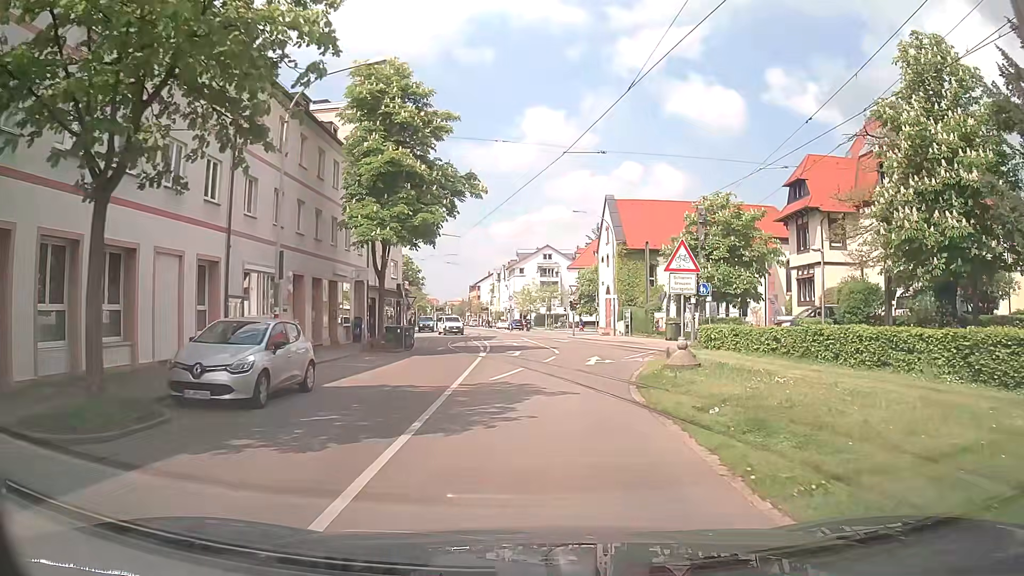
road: residential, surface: asphalt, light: Day
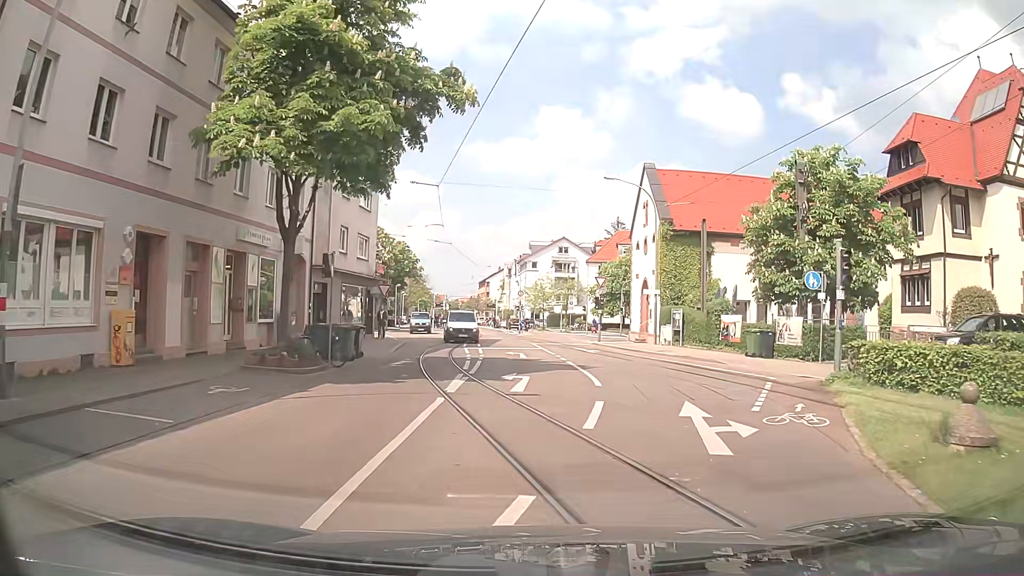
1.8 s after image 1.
(-0.1, +12.8) m; -1°
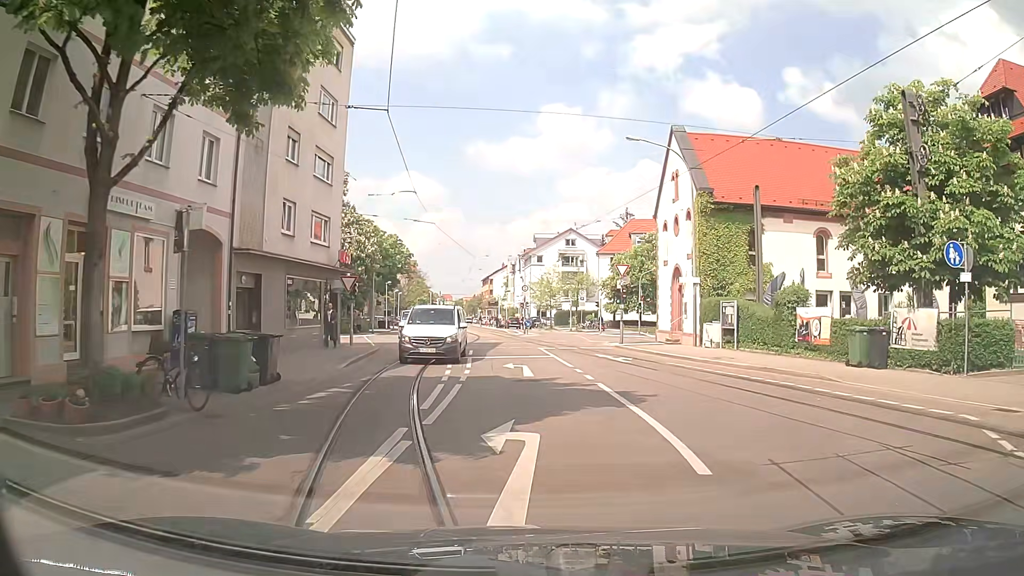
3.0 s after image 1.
(+0.1, +8.3) m; 0°
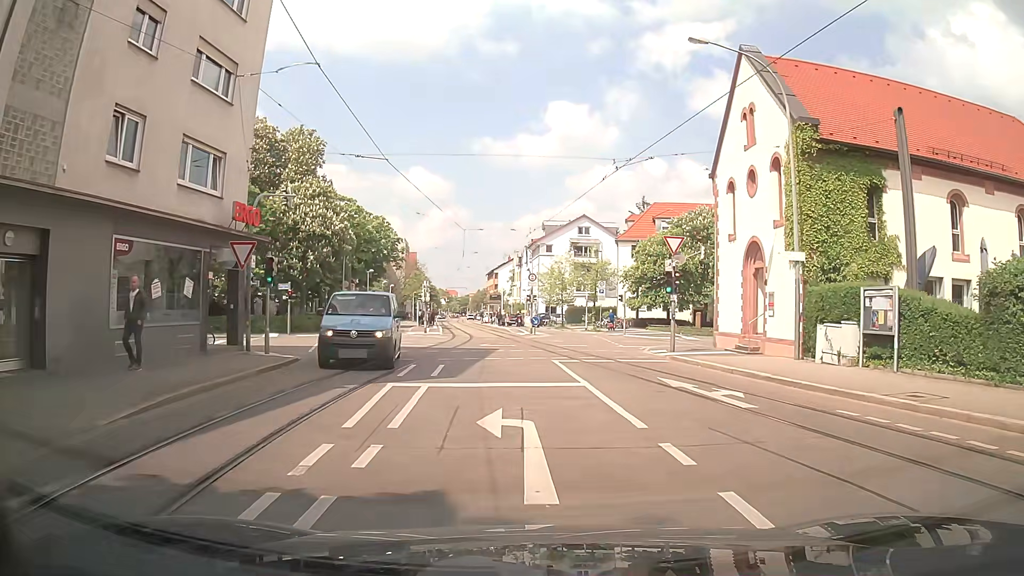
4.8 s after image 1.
(0.0, +11.5) m; -1°
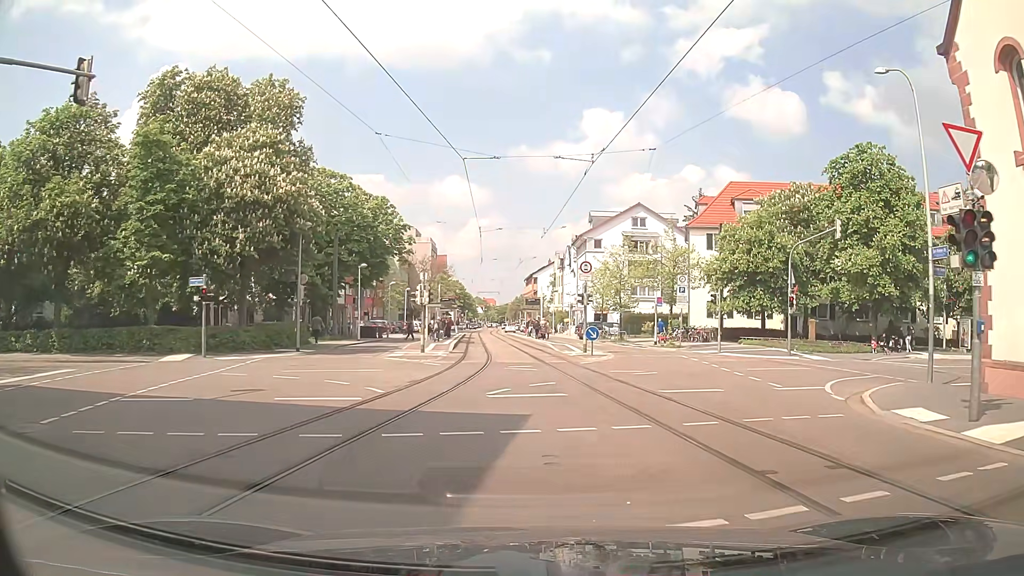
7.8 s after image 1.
(-0.4, +16.3) m; -2°
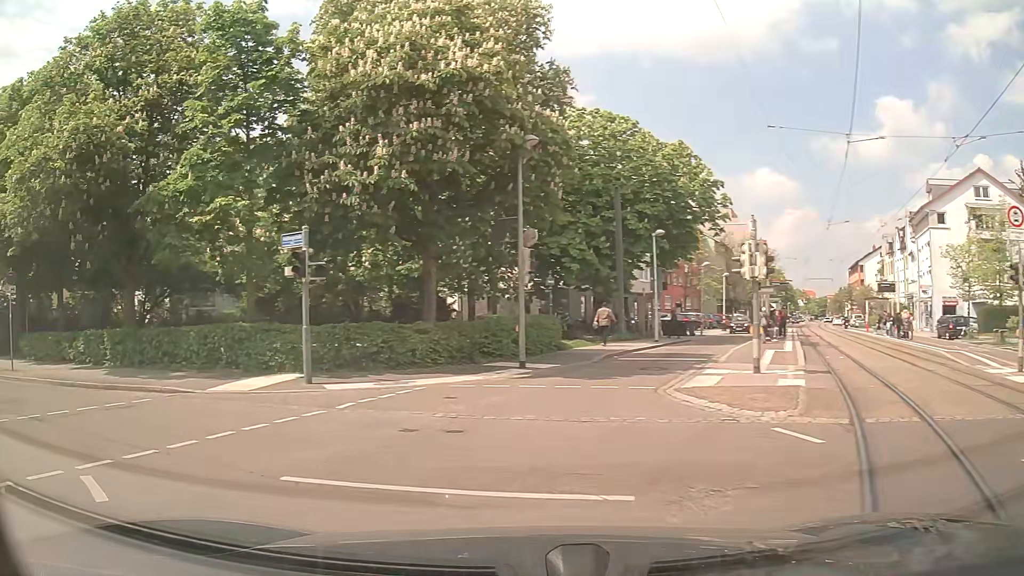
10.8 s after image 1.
(-2.1, +14.4) m; -28°
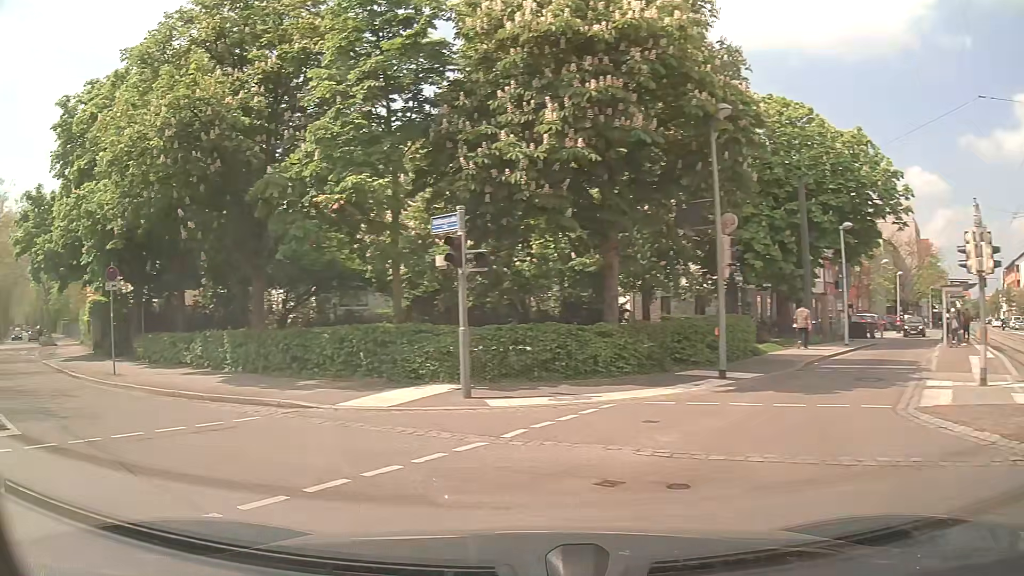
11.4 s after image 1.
(-0.4, +2.7) m; -15°
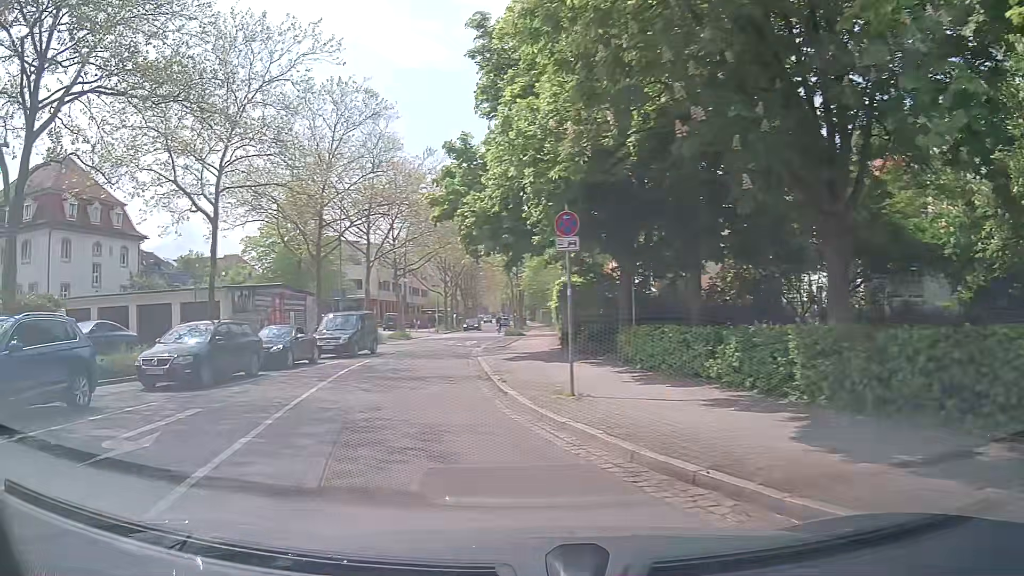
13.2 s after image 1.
(-3.3, +7.8) m; -42°
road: unclassified
(-1, +10) (-3, +20) (-4, +30) (-4, +40) (-4, +50) (-4, +60) (-4, +70) (-4, +80) (-5, +90) (-5, +100) m
